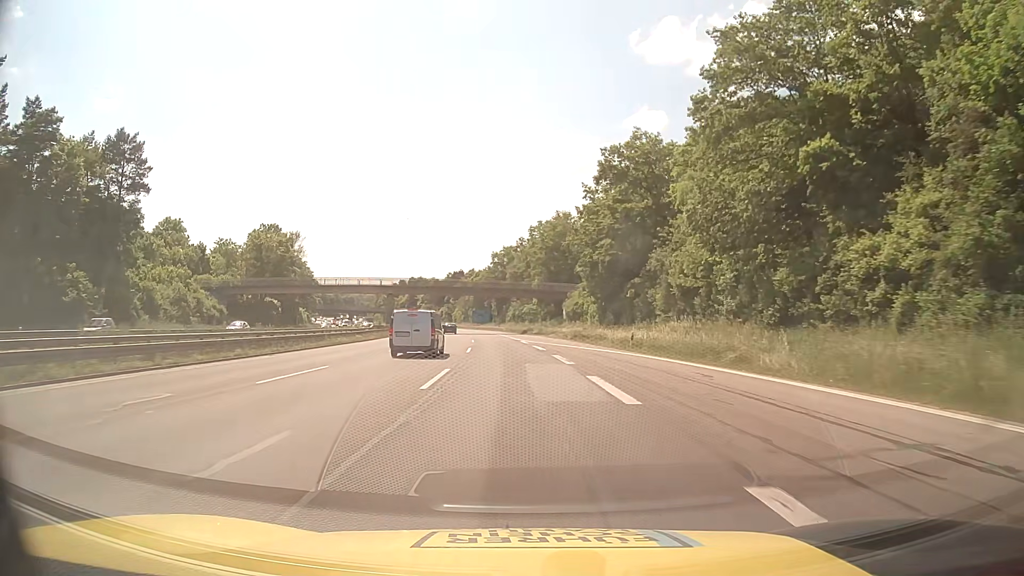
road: motorway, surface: asphalt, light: Day
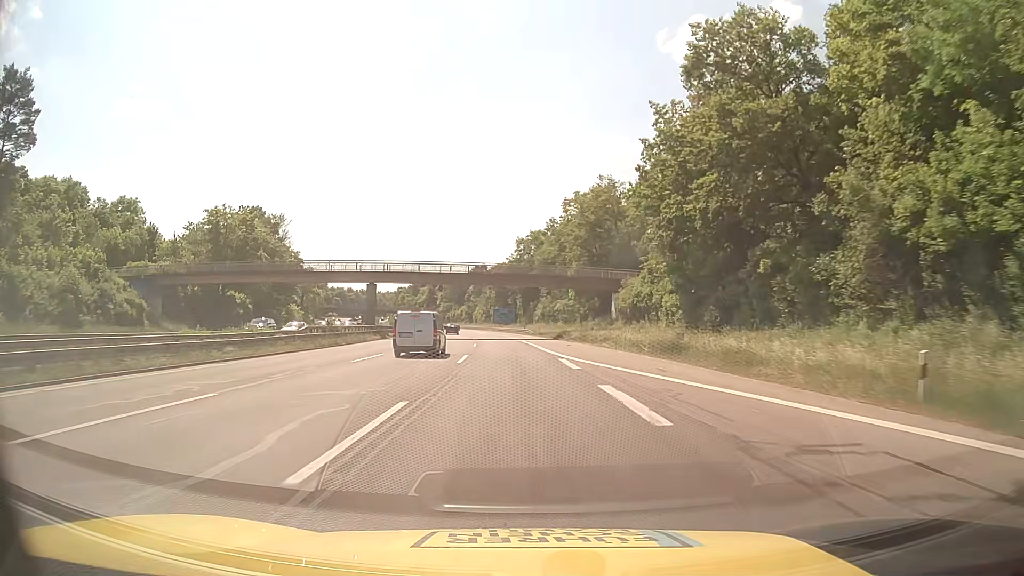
(-0.6, +26.5) m; -2°
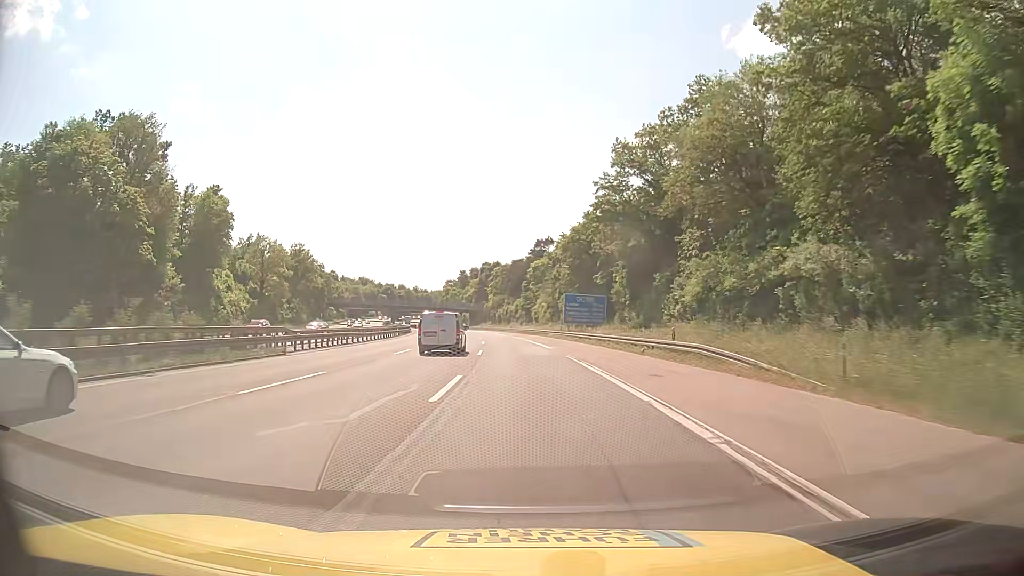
(-3.7, +66.1) m; -6°
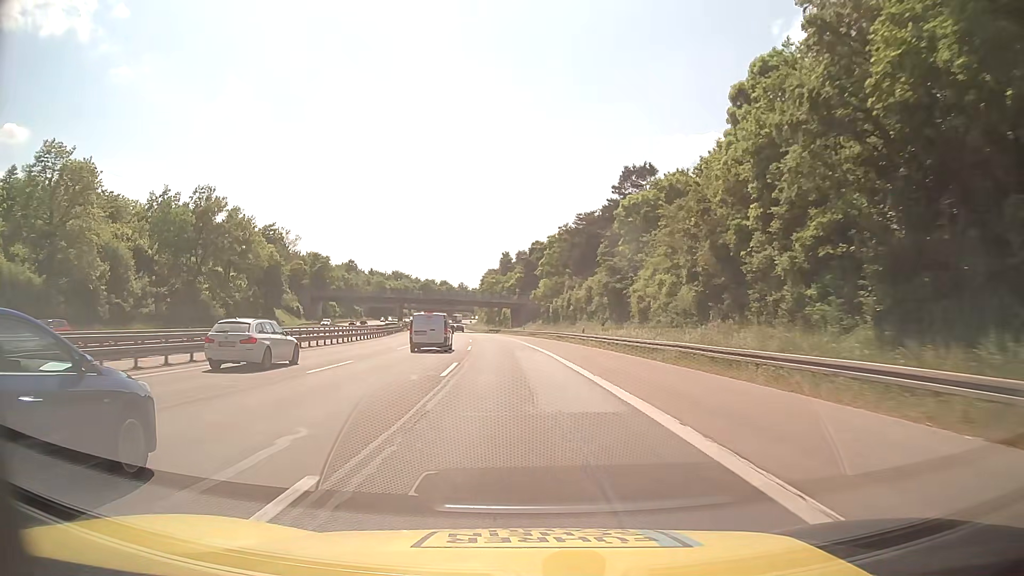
(-2.5, +66.3) m; -5°
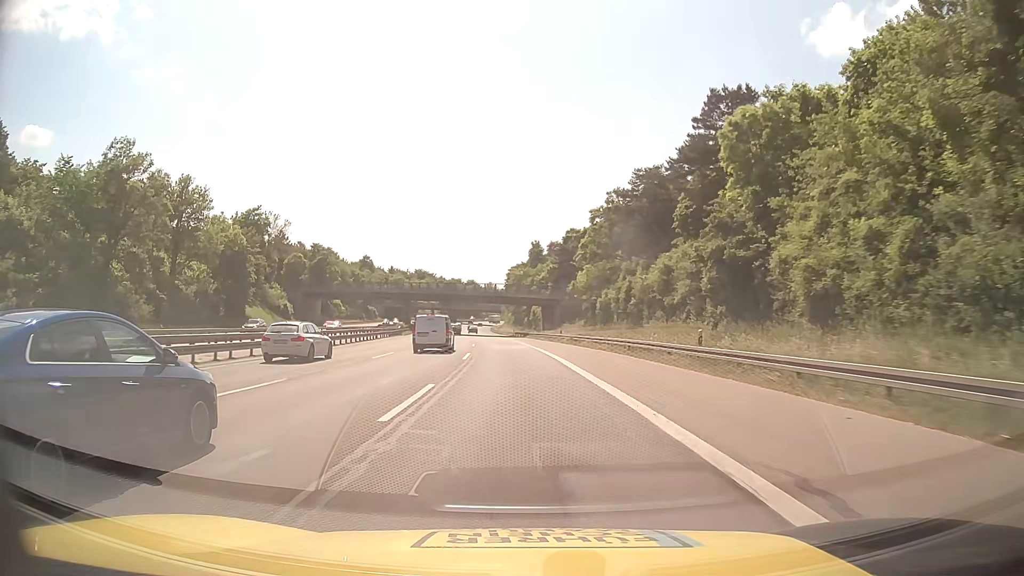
(-0.6, +26.5) m; -3°
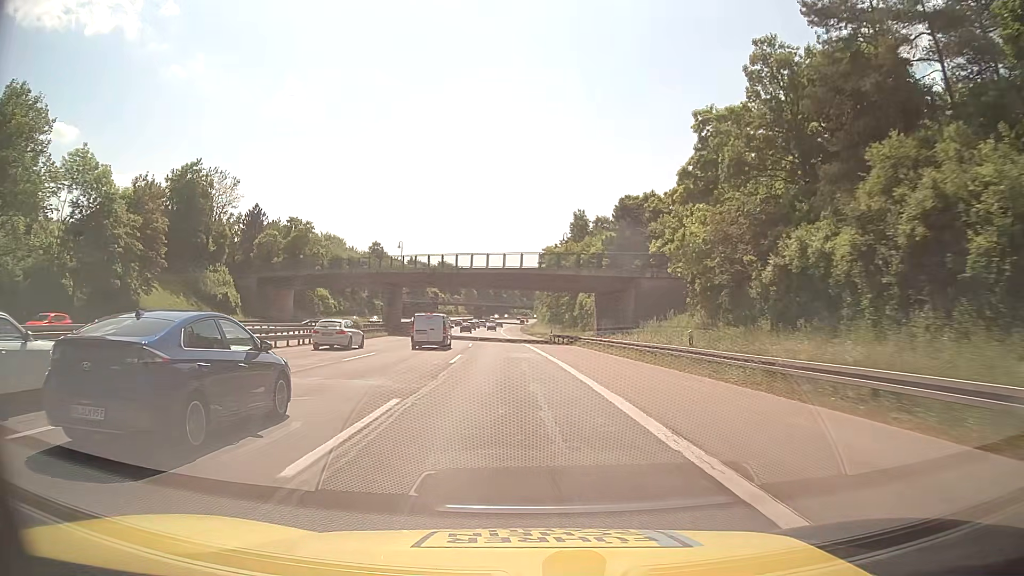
(-1.1, +39.7) m; -3°
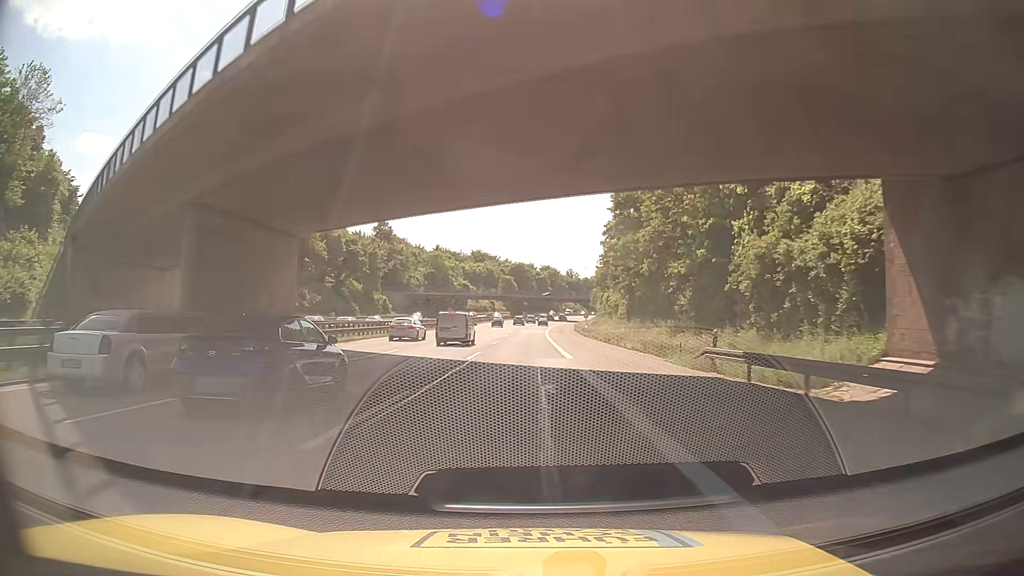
(-1.6, +53.0) m; -4°
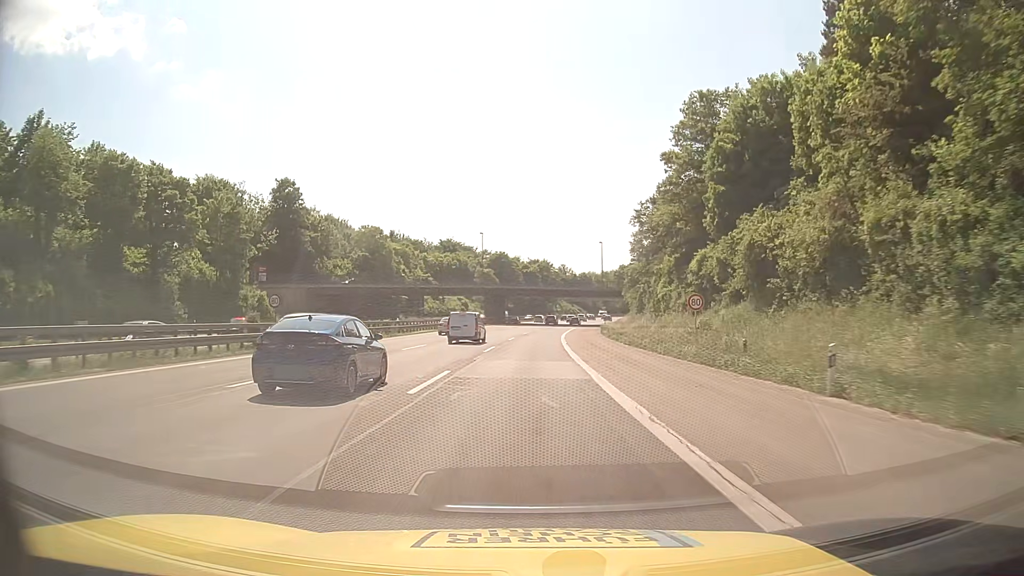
(+0.6, +66.2) m; +1°
(0, +10) (0, +20) (0, +30) (0, +40) (+1, +50) (+1, +60) (+2, +70) (+2, +80) (+3, +90) (+4, +100) m
